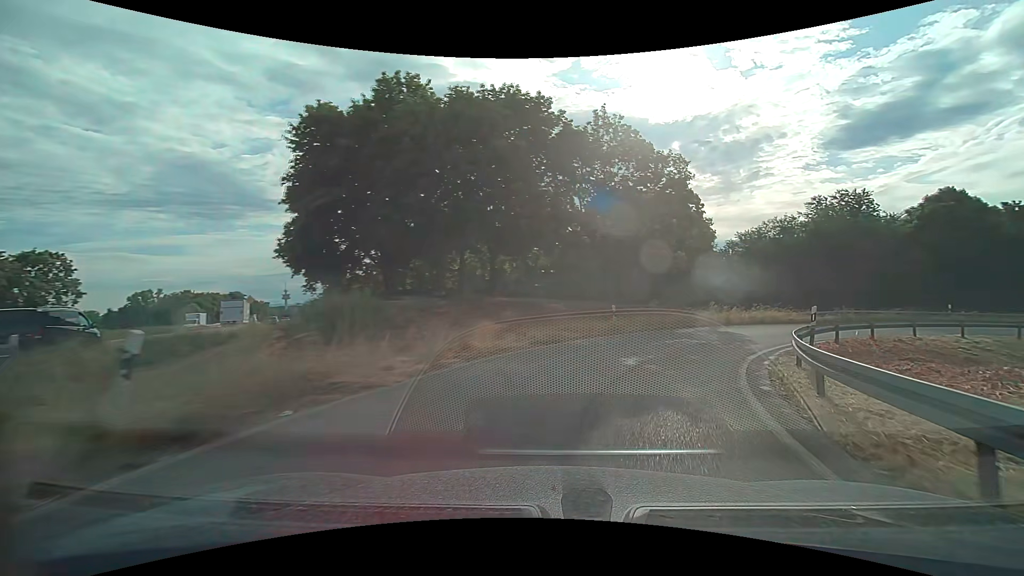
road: trunk_link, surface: asphalt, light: Day
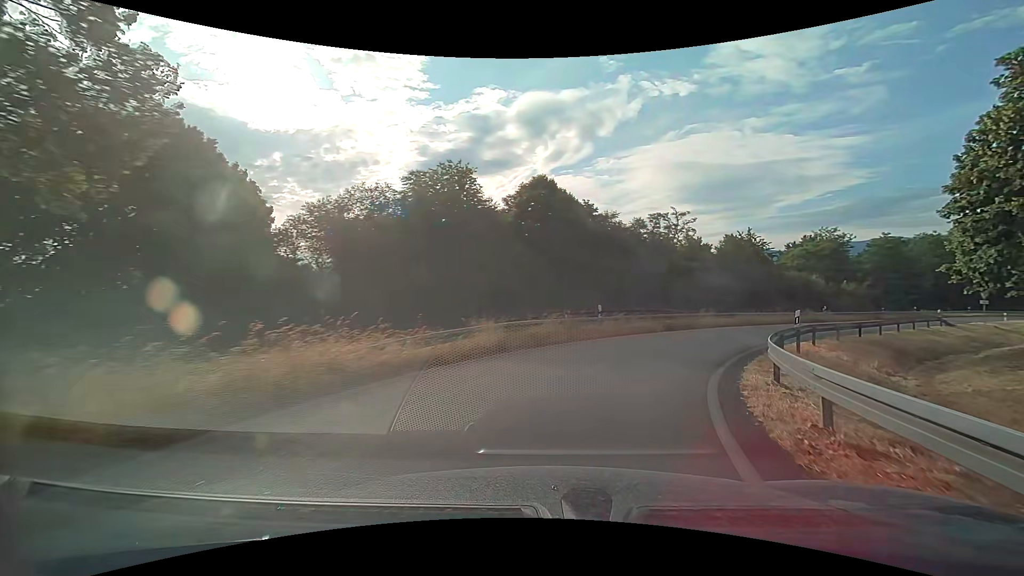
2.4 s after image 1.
(+8.8, +21.7) m; +43°
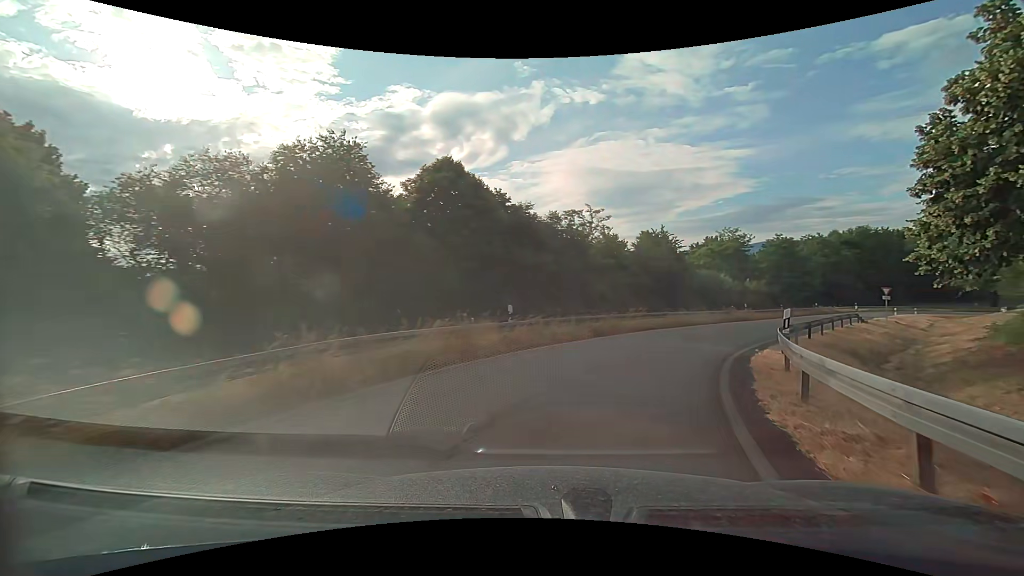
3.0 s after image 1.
(+0.5, +6.1) m; +10°
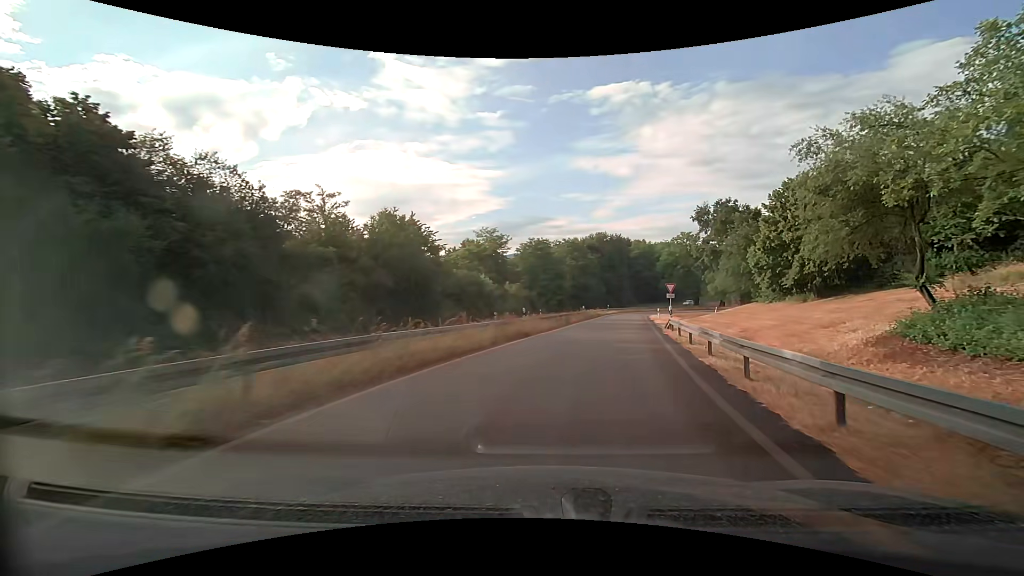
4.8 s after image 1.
(+4.6, +18.6) m; +26°
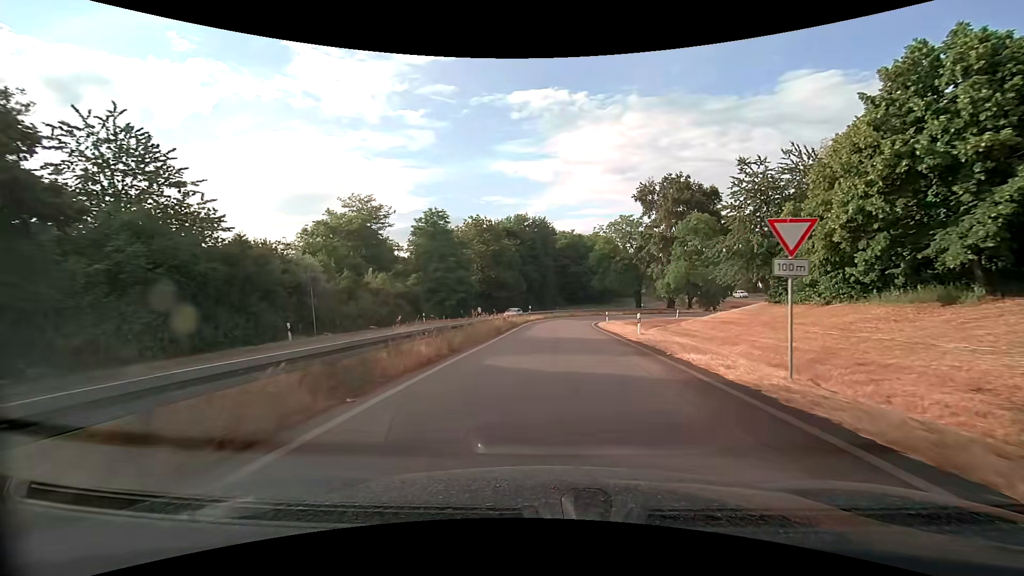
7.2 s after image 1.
(+3.0, +29.9) m; +9°
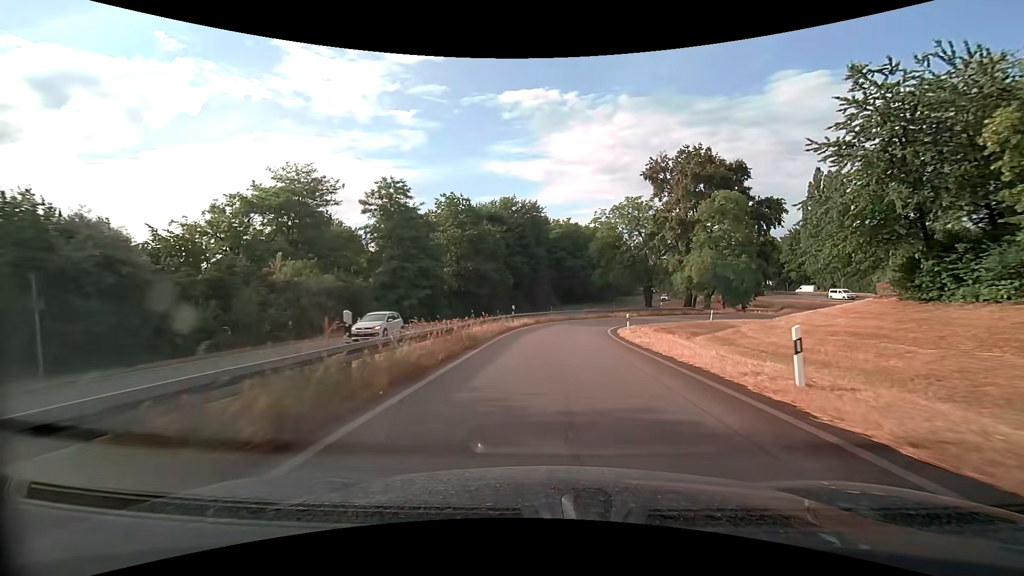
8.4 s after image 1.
(+0.1, +15.8) m; +1°
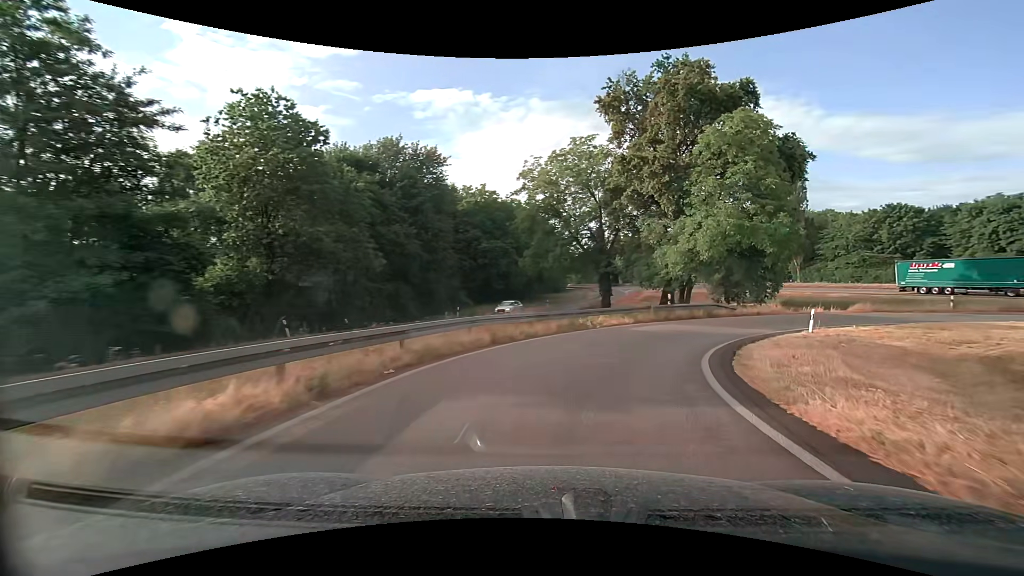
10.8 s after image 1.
(+1.1, +29.1) m; +10°
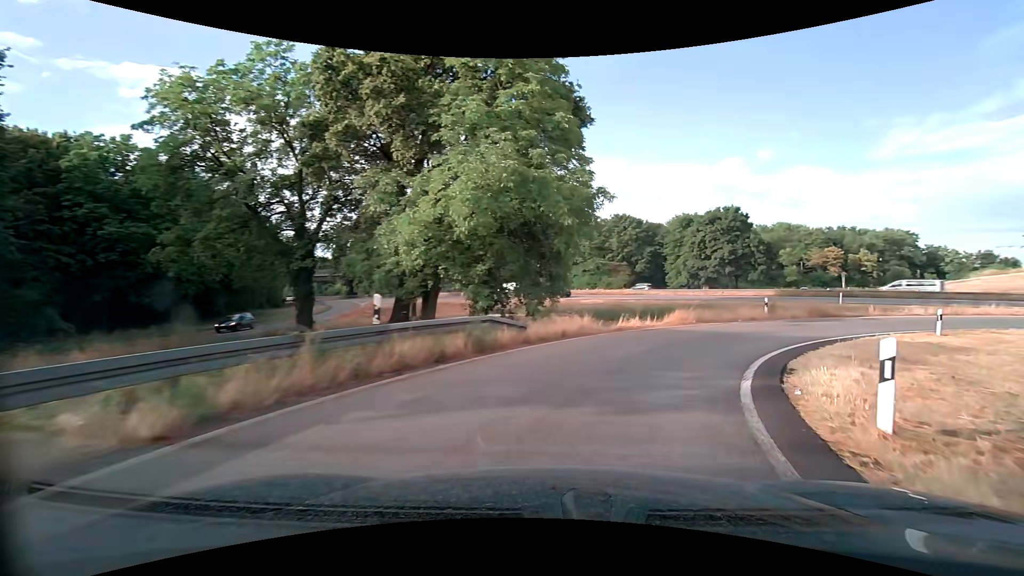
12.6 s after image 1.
(+4.4, +18.4) m; +29°
(+2, +10) (+6, +18) (+14, +25) (+24, +28) (+33, +28) (+43, +24) (+51, +18) (+58, +11) (+65, +4) (+72, -3) m
